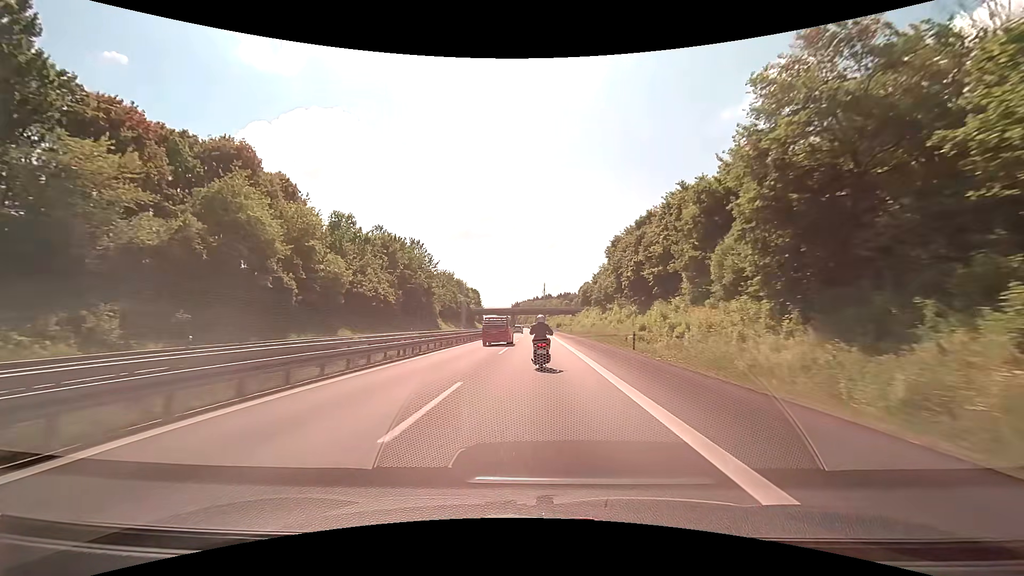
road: motorway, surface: asphalt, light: Day
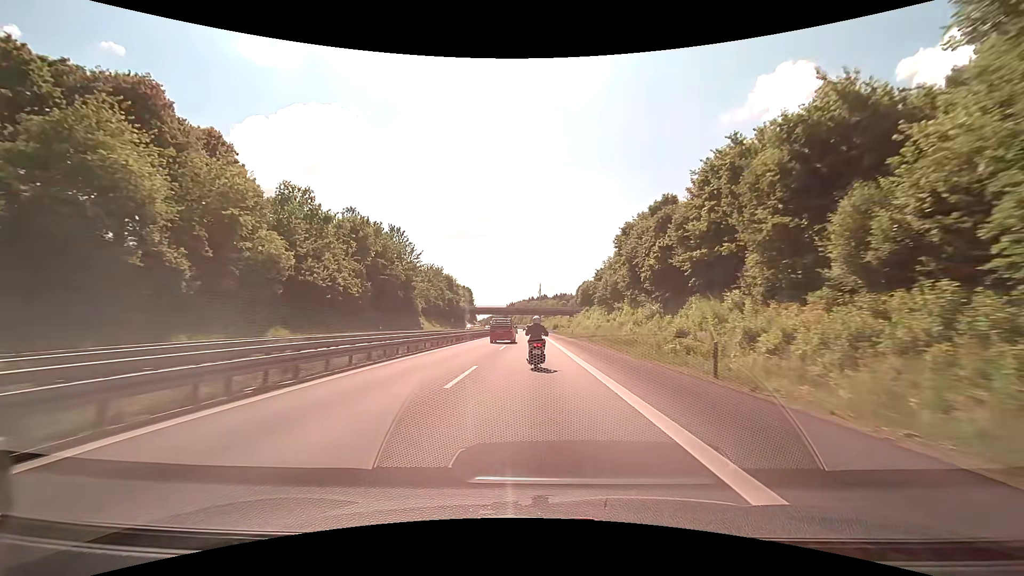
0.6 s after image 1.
(0.0, +13.1) m; 0°
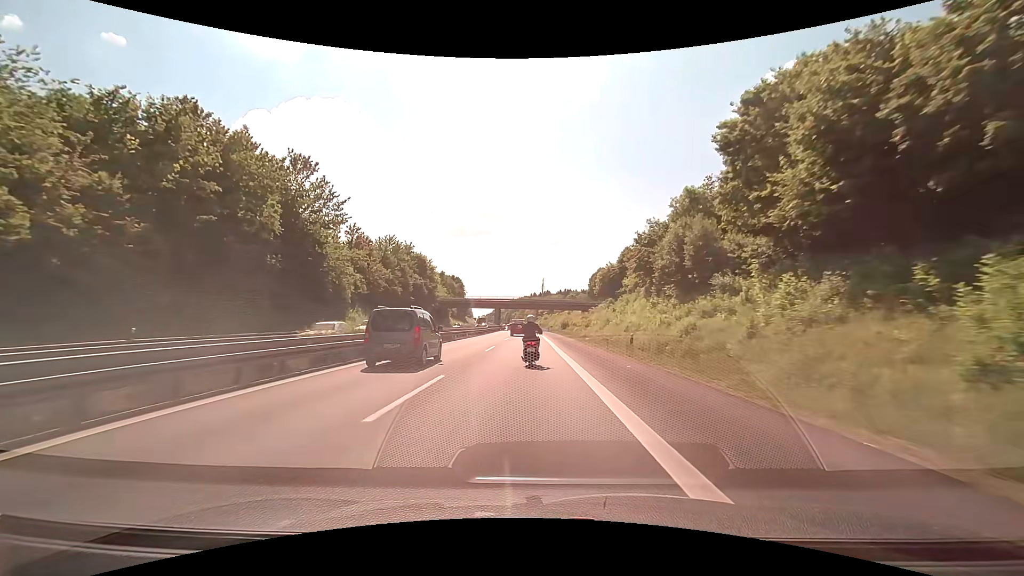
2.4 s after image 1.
(+0.2, +40.0) m; 0°
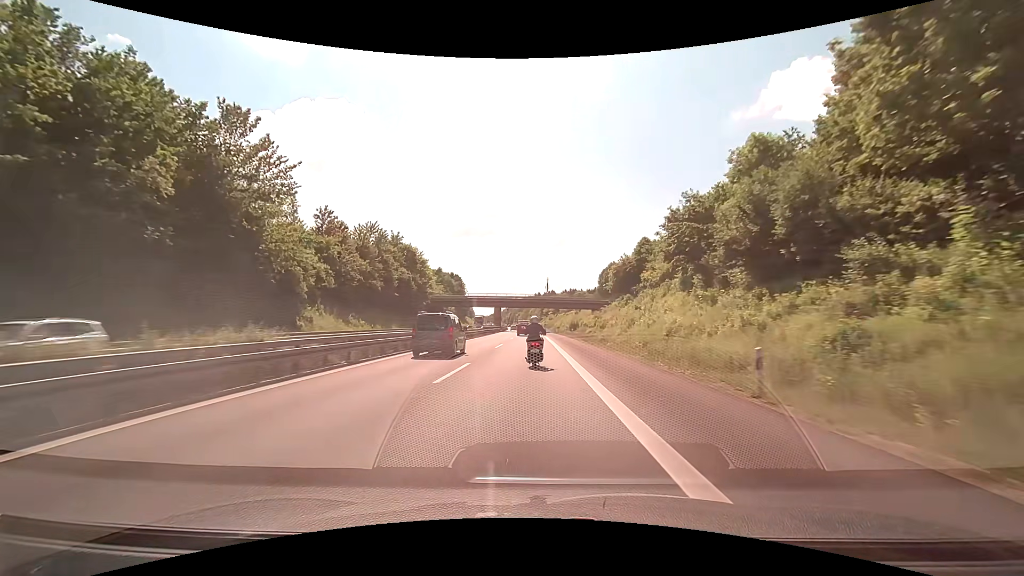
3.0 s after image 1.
(-0.1, +13.4) m; -1°
(0, +10) (0, +20) (0, +30) (0, +40) (0, +50) (0, +60) (0, +70) (-1, +80) (-1, +90) (-1, +100) m
